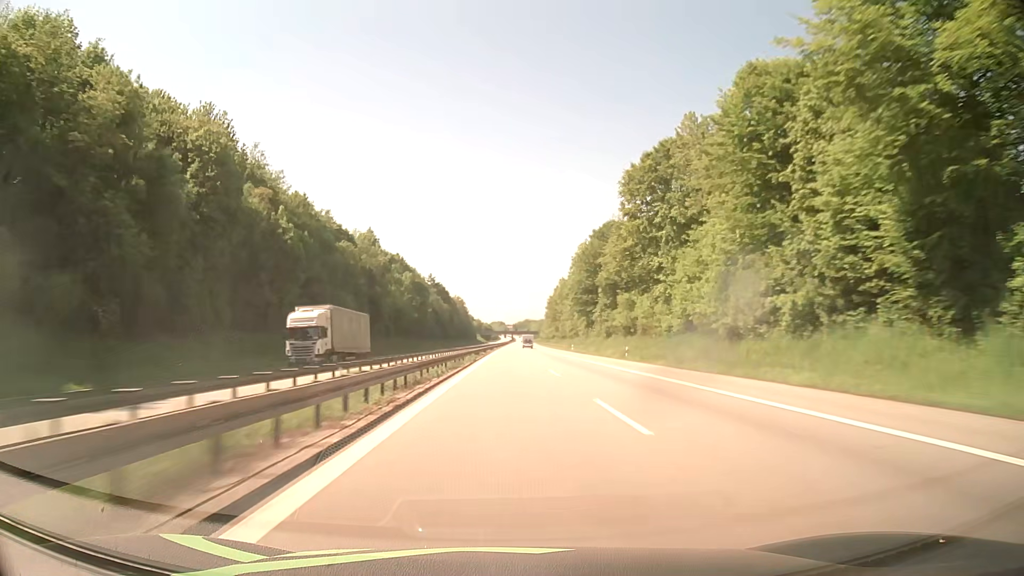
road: motorway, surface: asphalt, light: Day
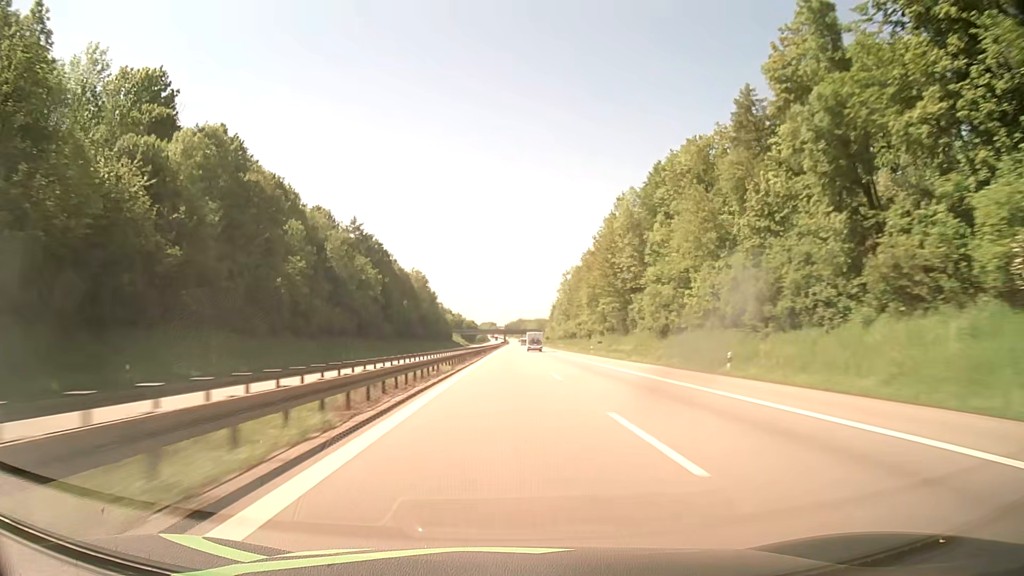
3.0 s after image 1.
(+0.8, +126.9) m; +1°
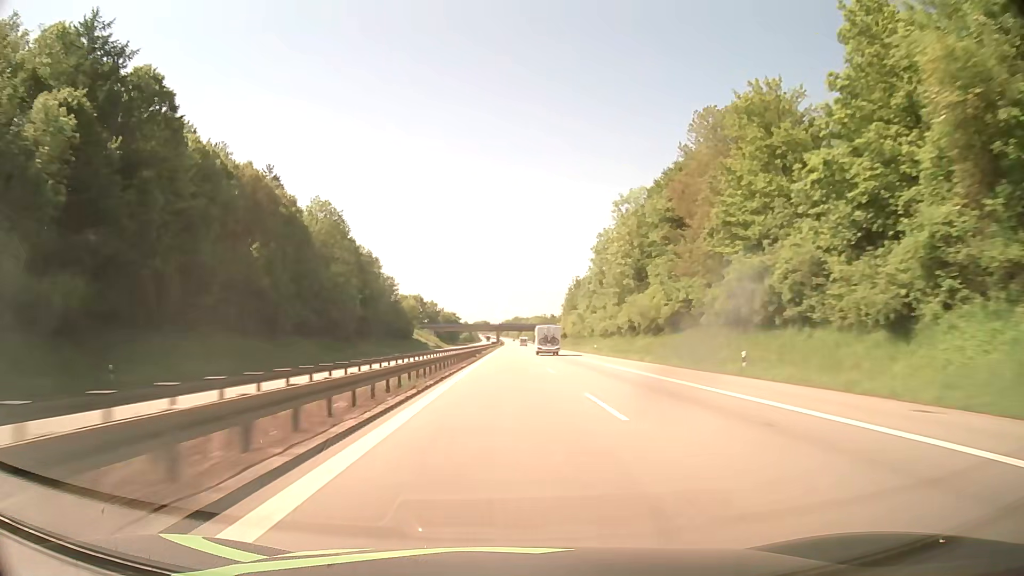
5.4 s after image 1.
(+0.5, +101.5) m; 0°
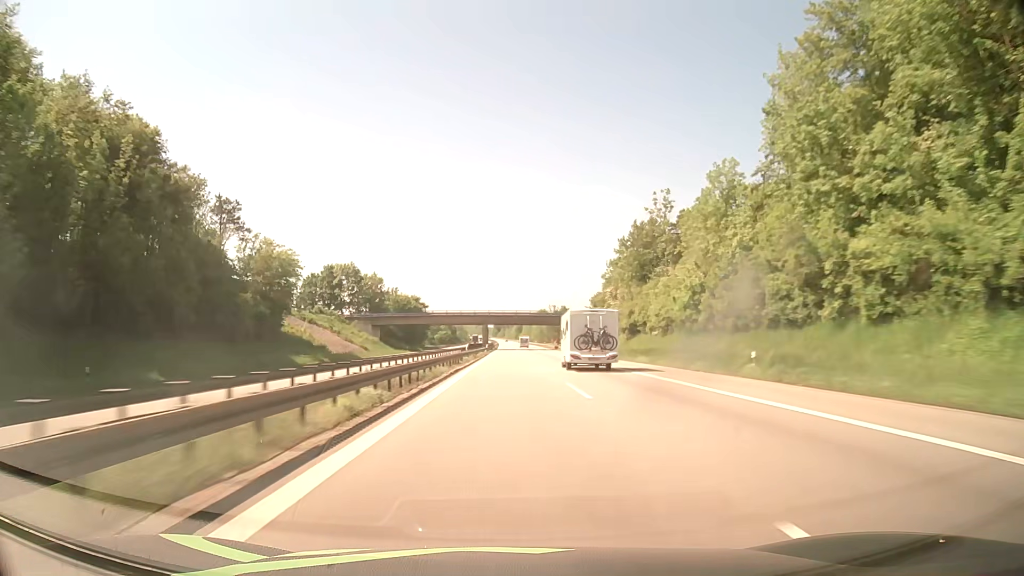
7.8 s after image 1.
(+0.6, +101.6) m; 0°
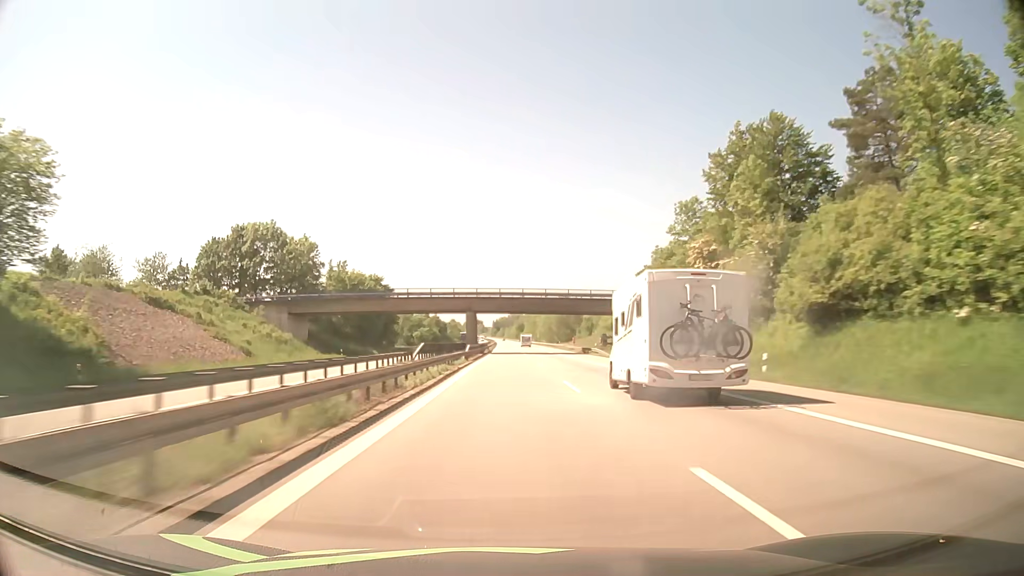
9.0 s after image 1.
(0.0, +50.8) m; 0°
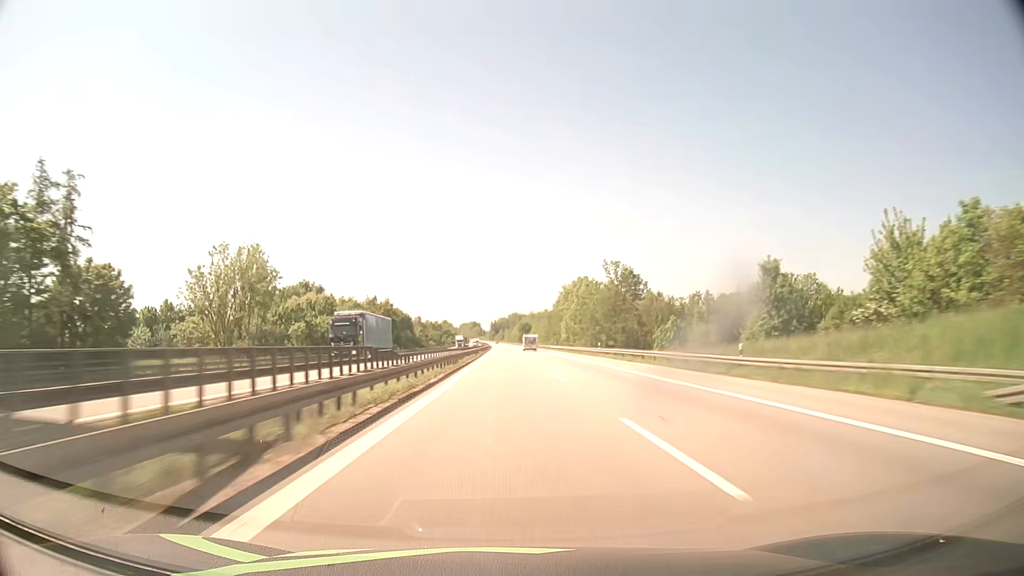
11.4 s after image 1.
(+0.2, +101.6) m; 0°
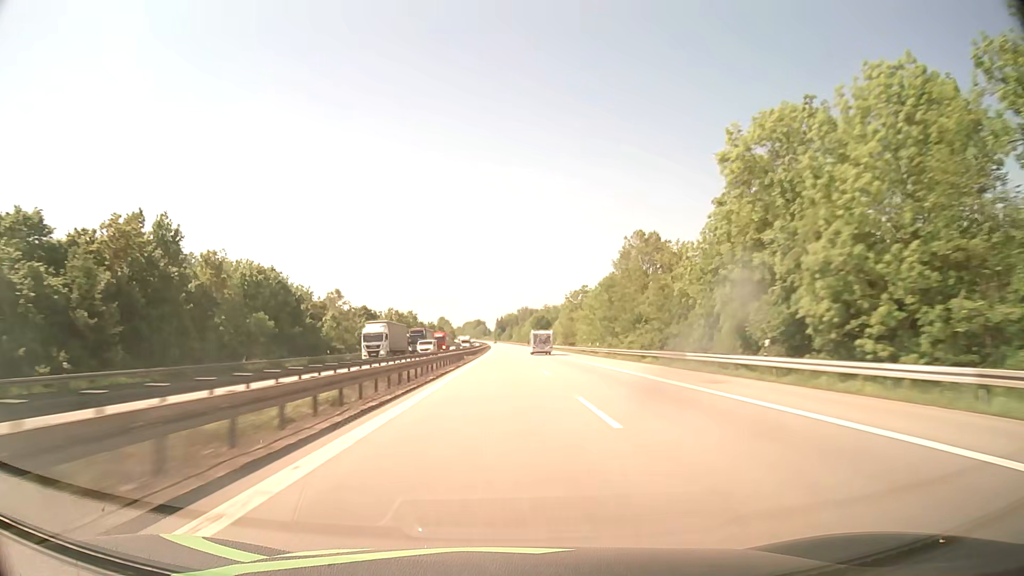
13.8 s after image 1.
(-0.4, +101.5) m; -1°
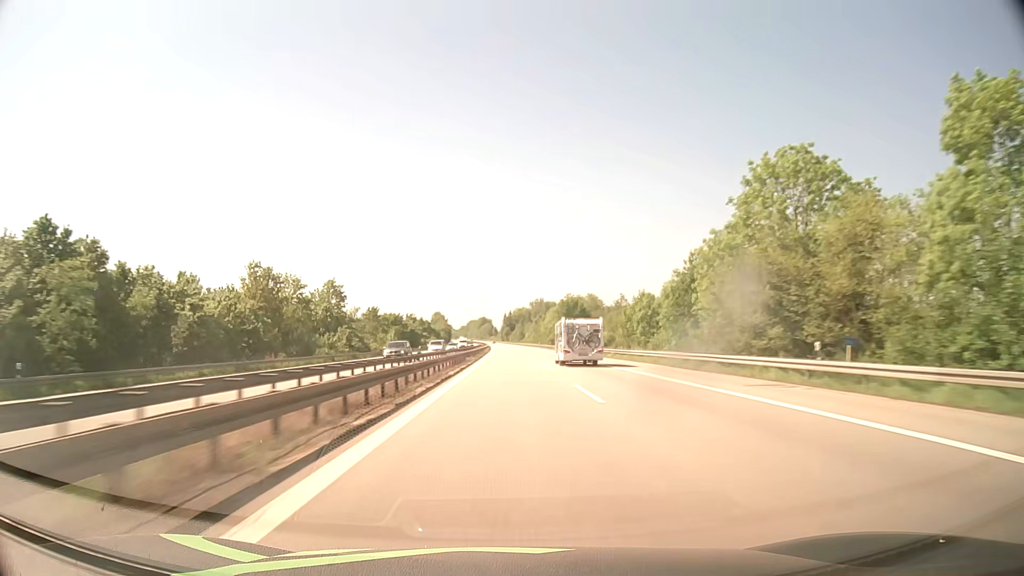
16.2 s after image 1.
(-0.9, +101.6) m; -1°
(0, +10) (0, +20) (0, +30) (0, +40) (0, +50) (0, +60) (0, +70) (0, +80) (0, +90) (0, +100) m
